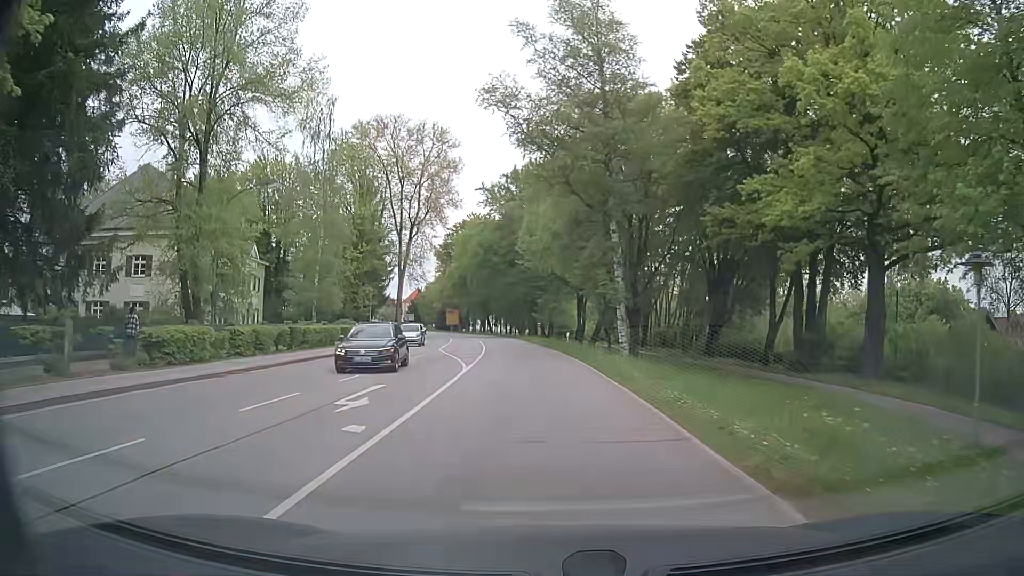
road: secondary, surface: asphalt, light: Day
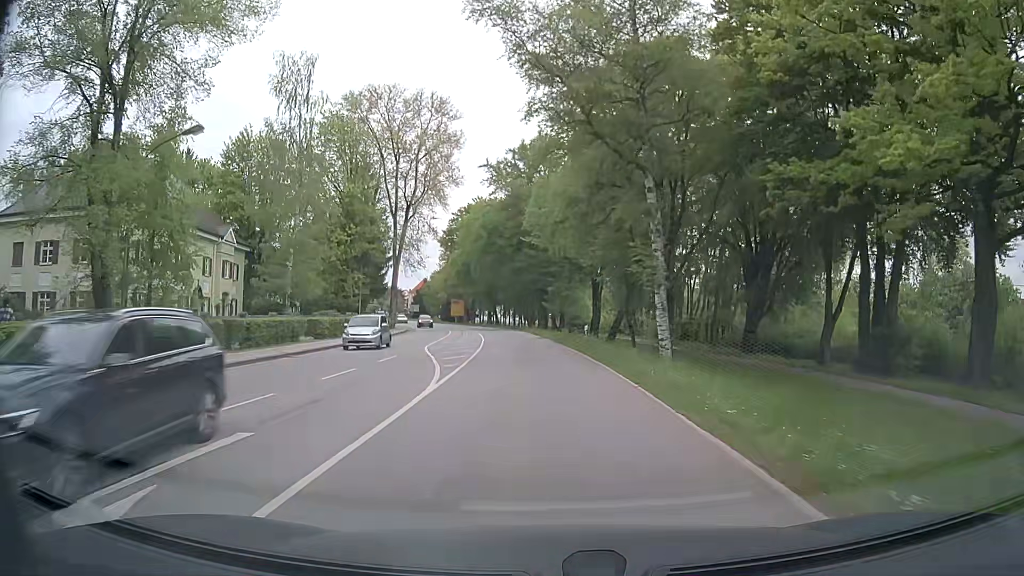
(0.0, +7.8) m; 0°
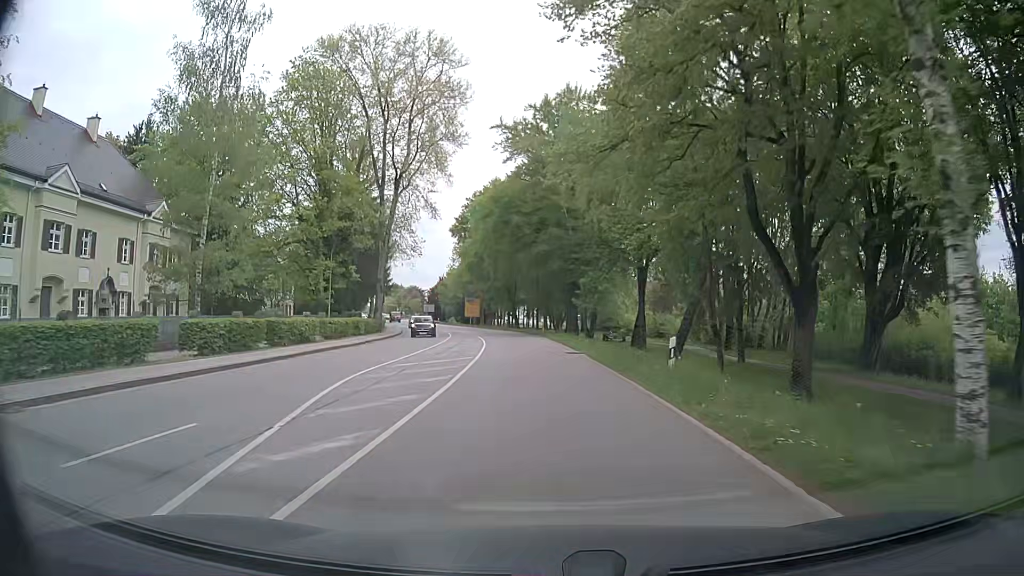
(-0.4, +15.6) m; -2°
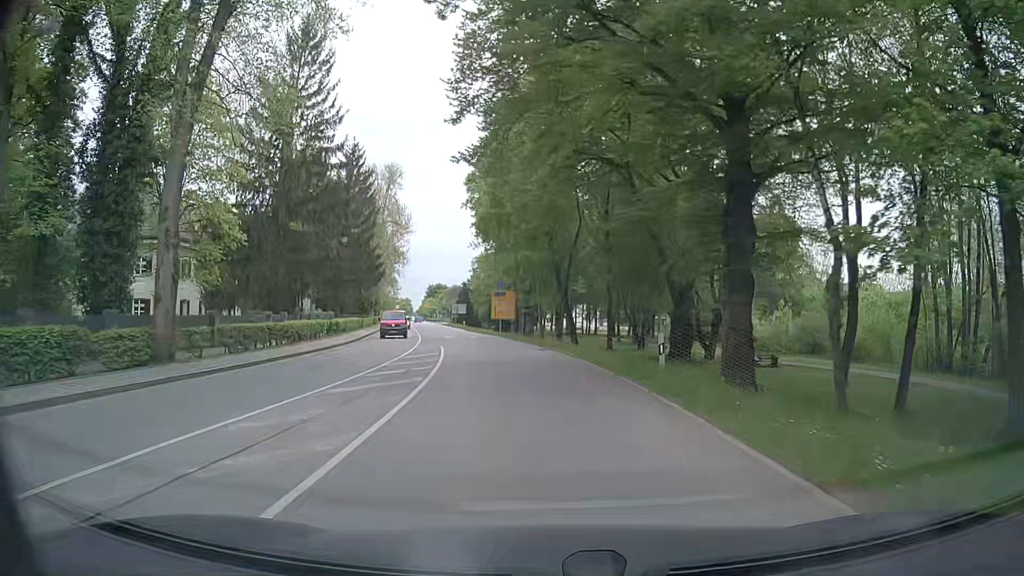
(-1.5, +36.3) m; -5°
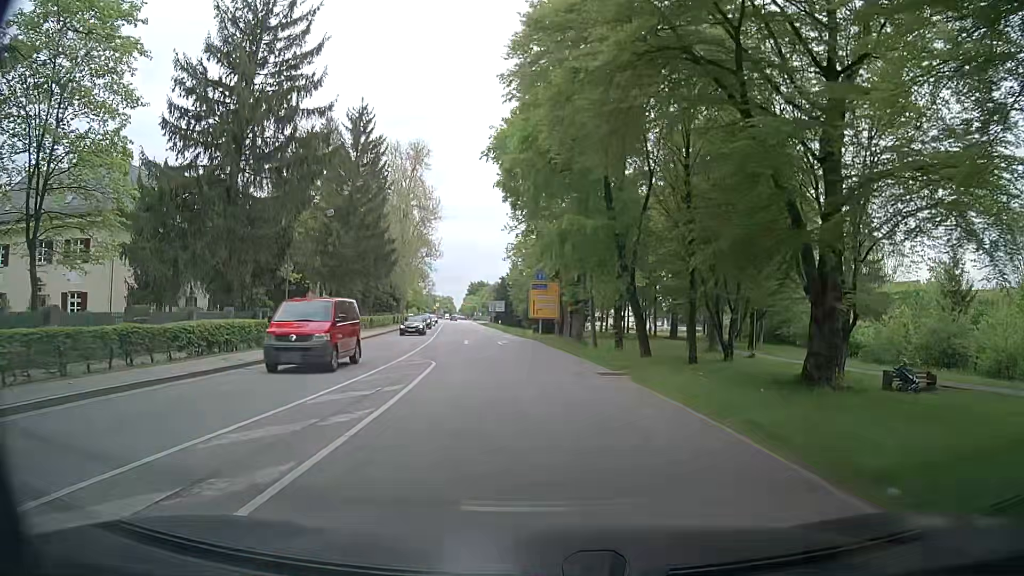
(-0.5, +13.5) m; -4°
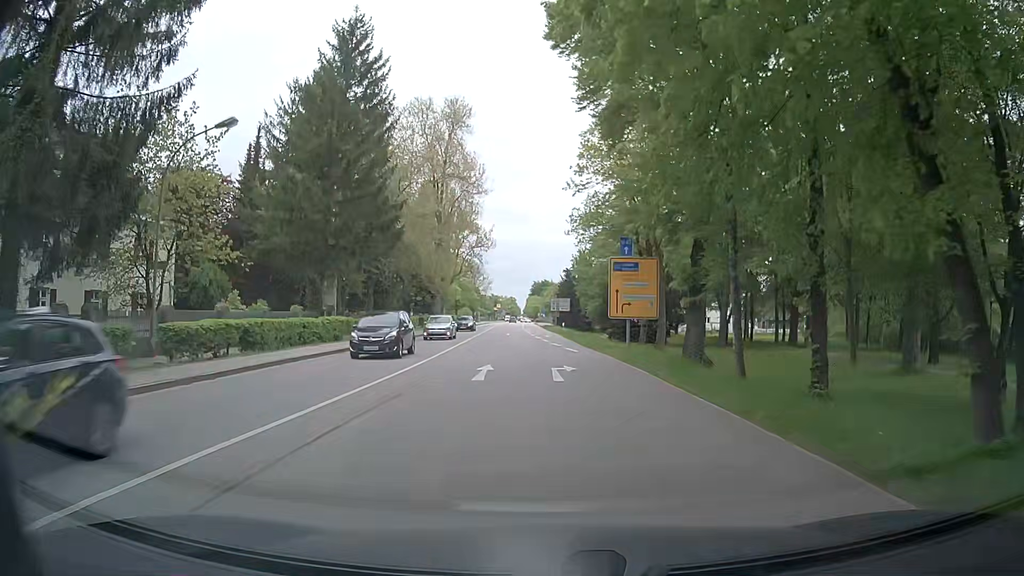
(-0.9, +20.2) m; -6°
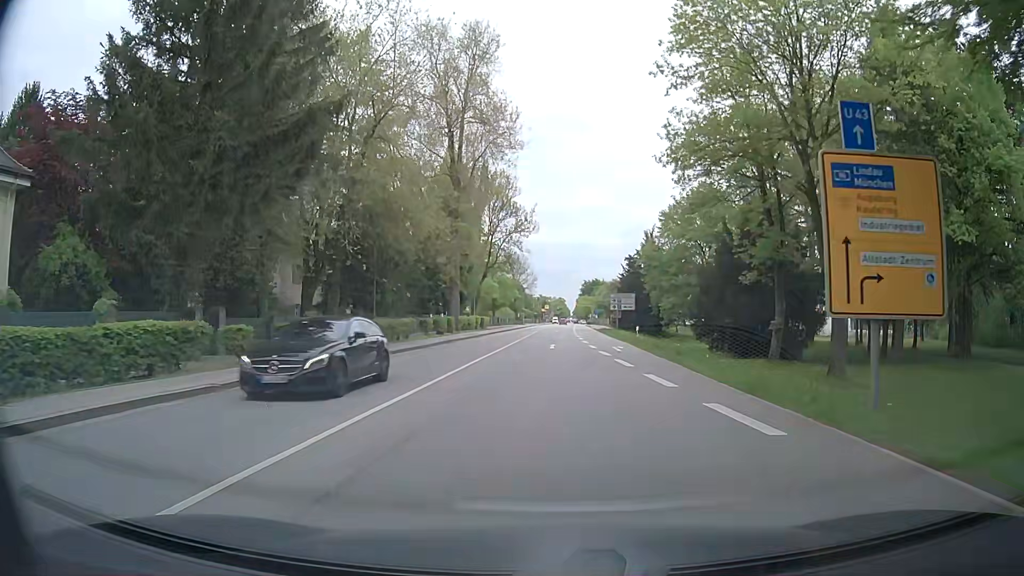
(-0.7, +20.5) m; -4°
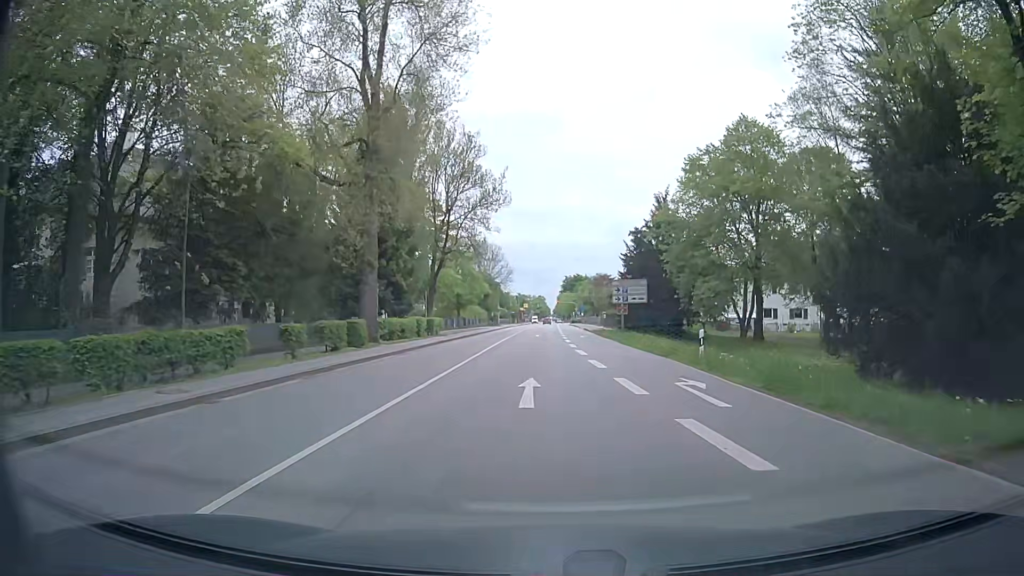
(+0.2, +20.0) m; +1°
(0, +10) (+1, +20) (+1, +30) (+2, +40) (+2, +50) (+2, +60) (+2, +70) (+3, +80) (+3, +90) (+3, +100) m
